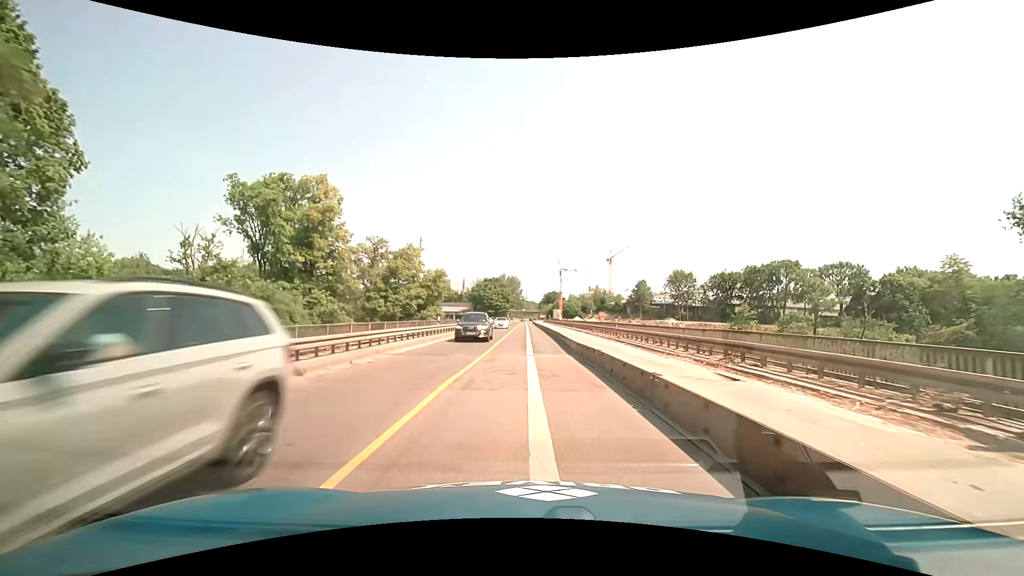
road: trunk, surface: asphalt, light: Day
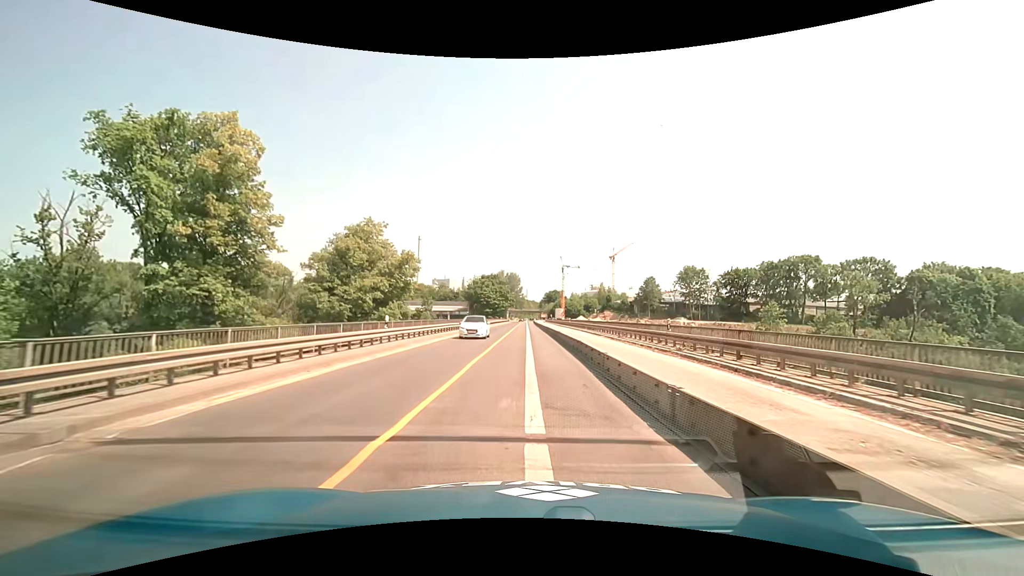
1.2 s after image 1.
(0.0, +13.1) m; 0°
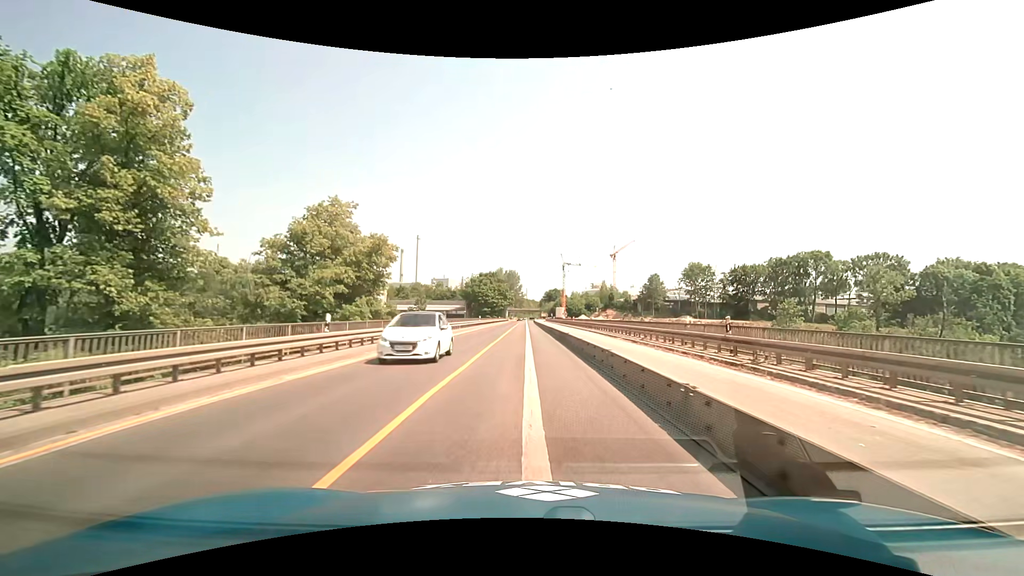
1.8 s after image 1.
(0.0, +6.6) m; 0°
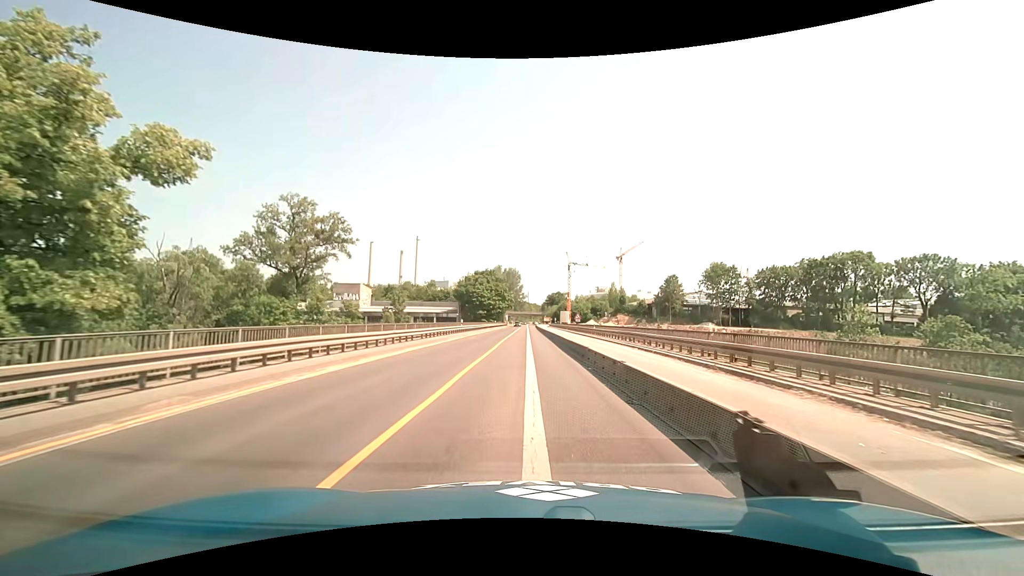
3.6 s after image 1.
(-0.1, +19.6) m; 0°
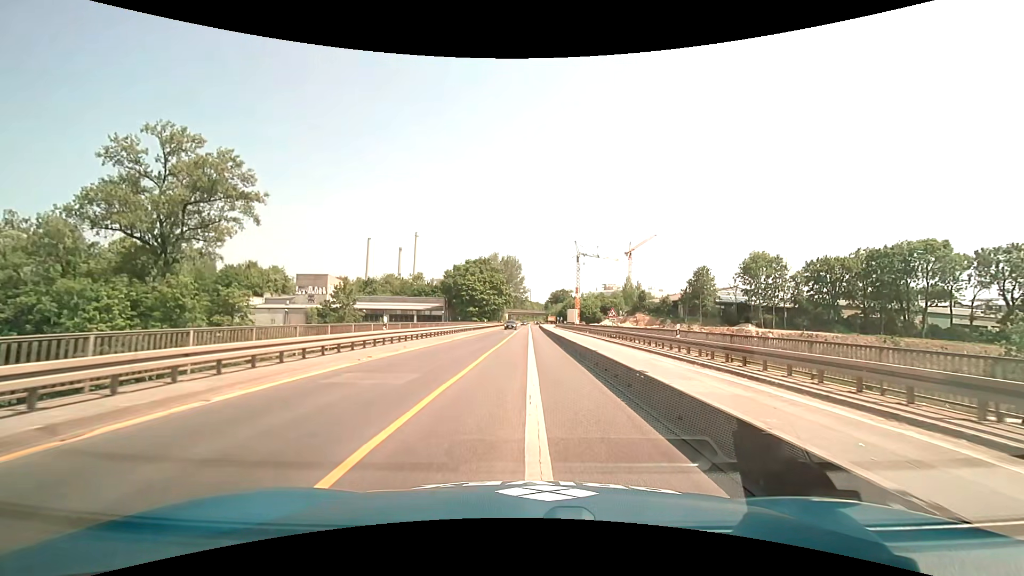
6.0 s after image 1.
(-0.1, +26.1) m; -1°
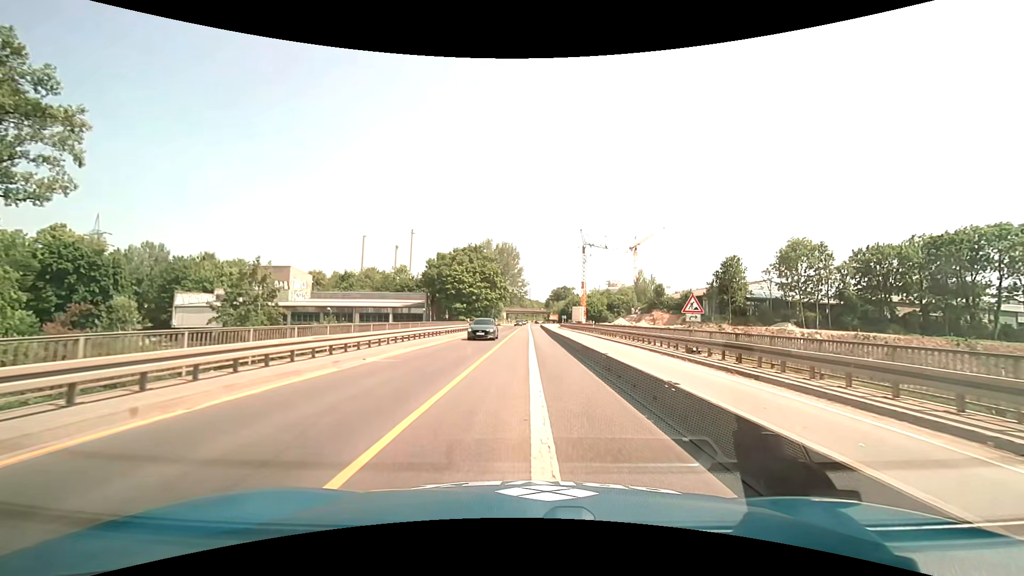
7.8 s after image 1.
(+0.1, +19.6) m; 0°
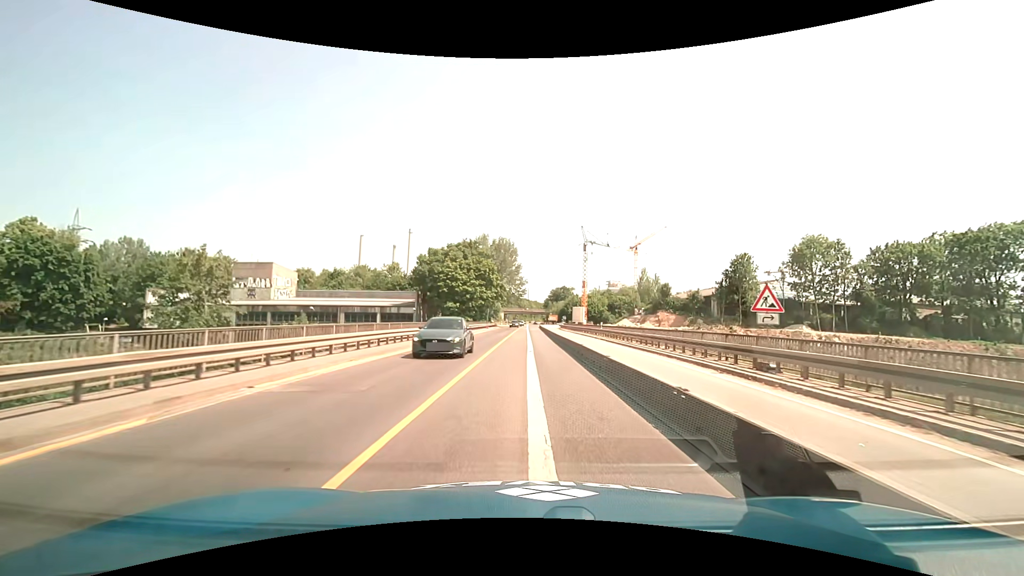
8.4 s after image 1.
(0.0, +6.6) m; 0°
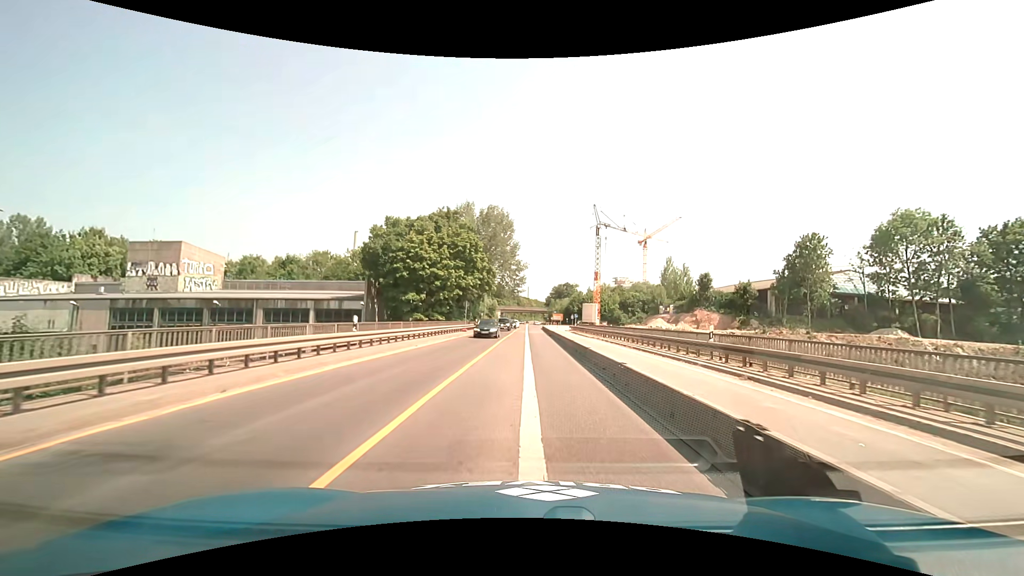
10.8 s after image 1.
(+0.1, +26.2) m; 0°
(0, +10) (0, +20) (0, +30) (0, +40) (0, +50) (0, +60) (0, +70) (0, +80) (0, +90) (0, +100) m
